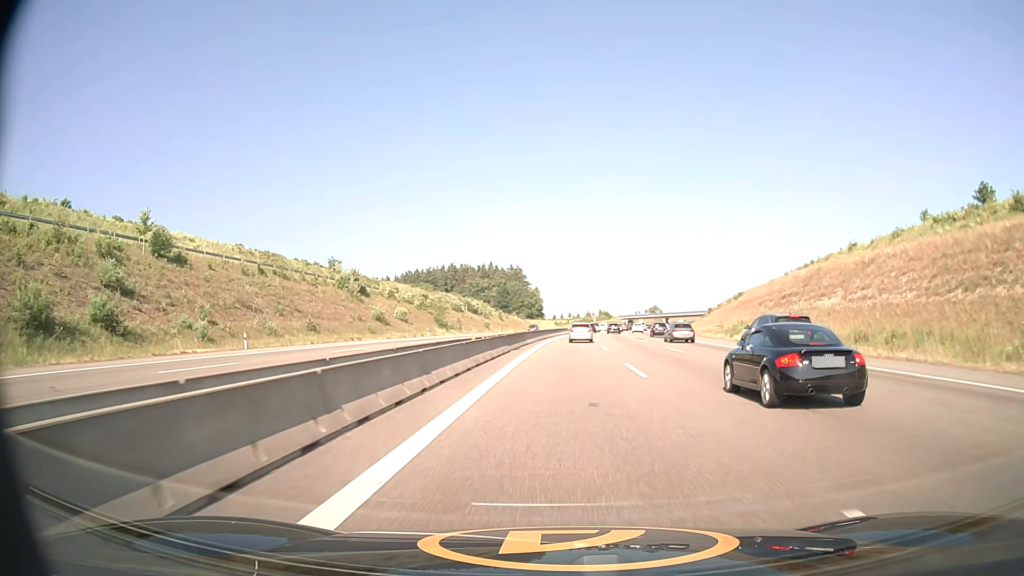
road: motorway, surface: asphalt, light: Day
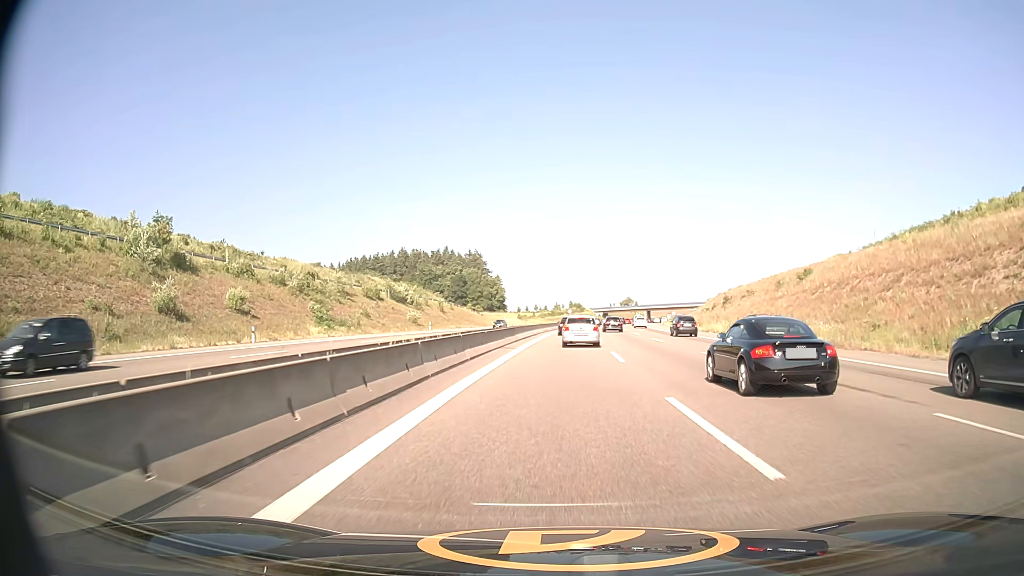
(+1.2, +46.2) m; +3°
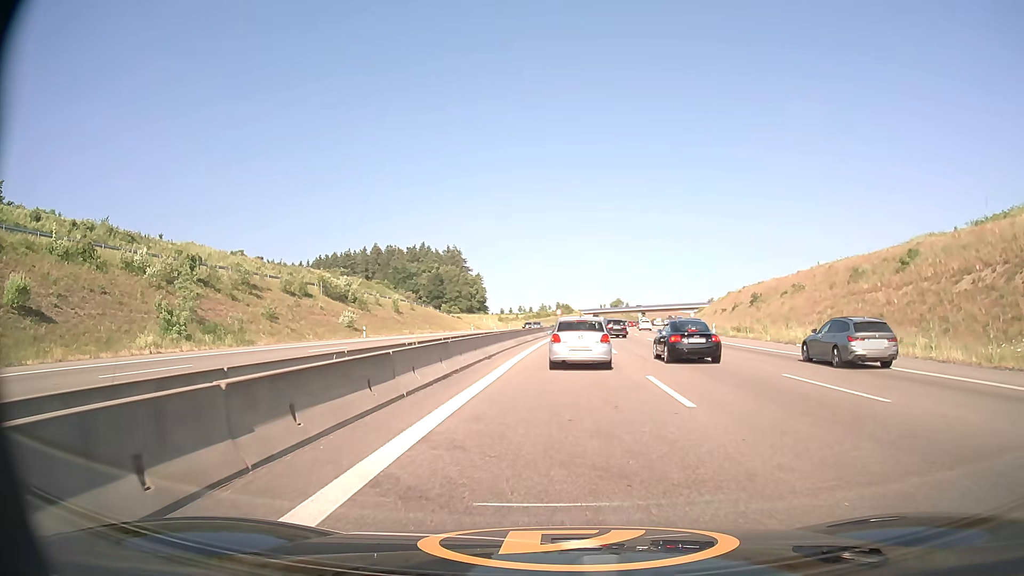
(+0.3, +26.5) m; +1°
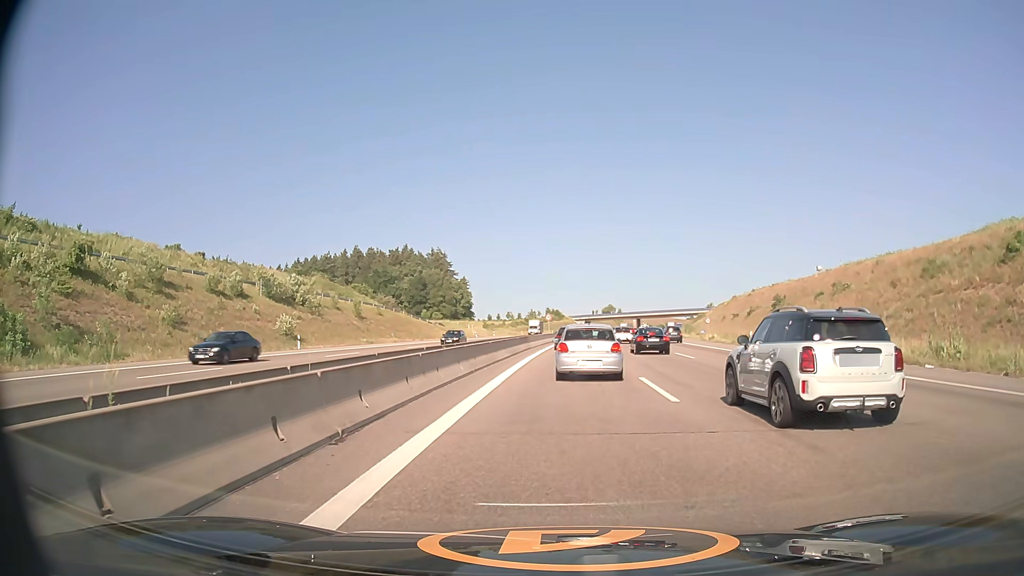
(+0.1, +15.5) m; +1°
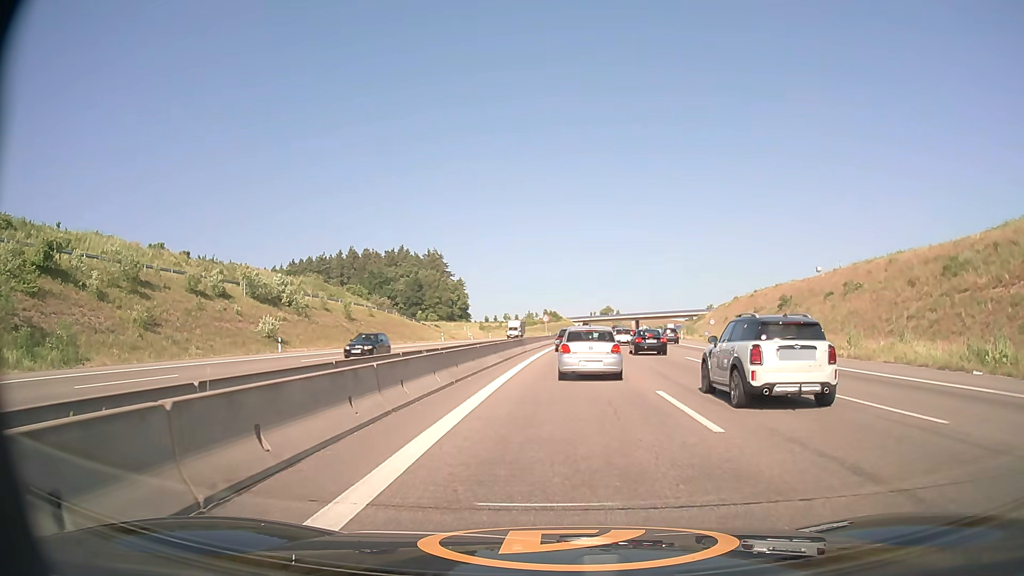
(0.0, +3.5) m; 0°
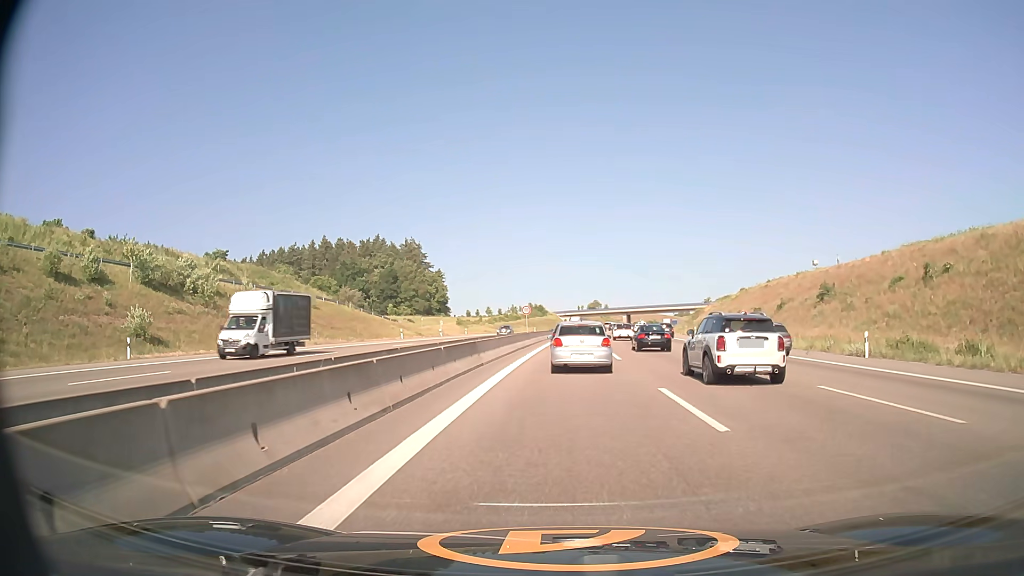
(+0.2, +18.4) m; +1°
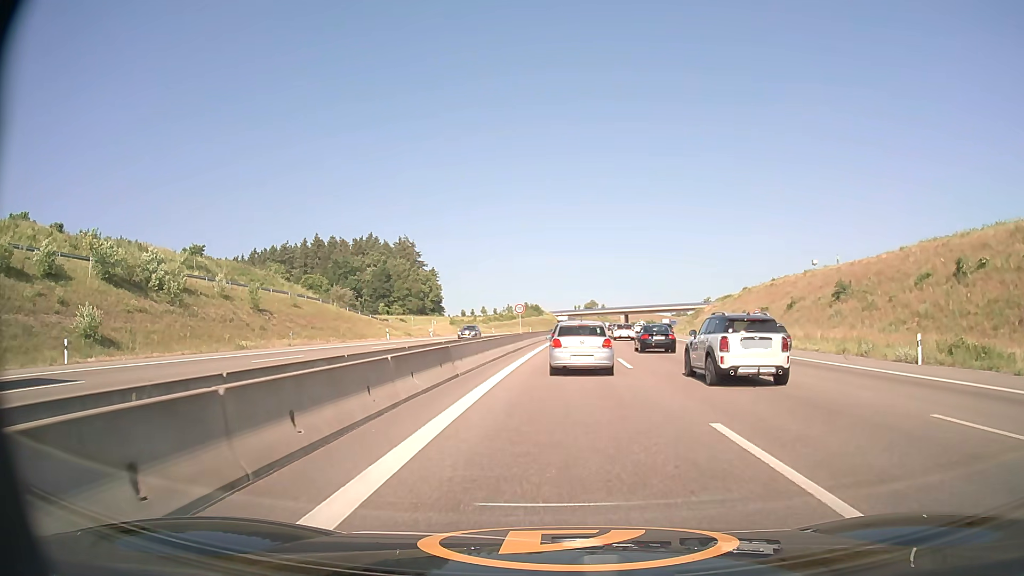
(0.0, +5.0) m; 0°
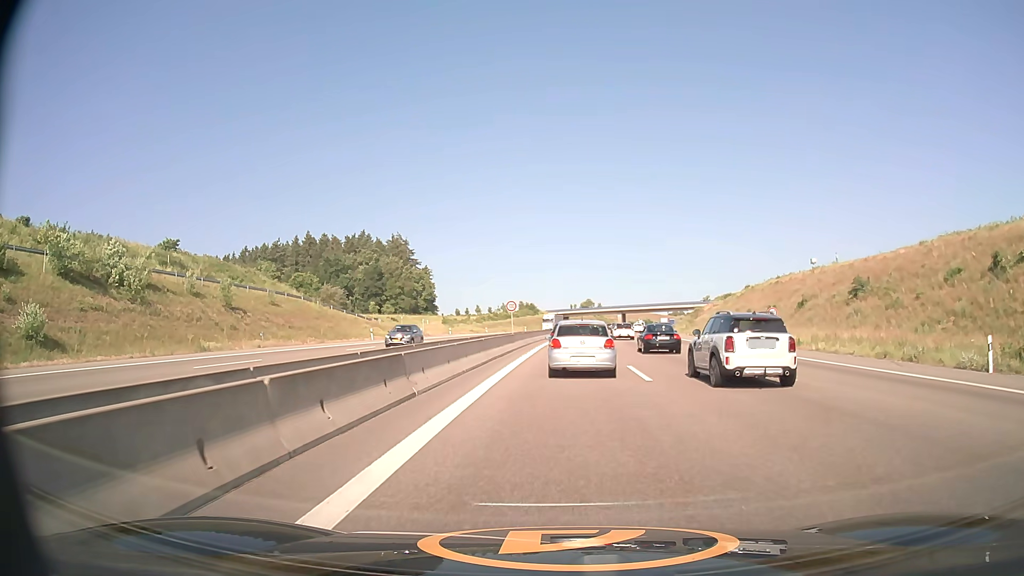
(0.0, +5.0) m; +1°
(0, +10) (0, +20) (0, +30) (+1, +40) (+1, +50) (+2, +60) (+2, +70) (+3, +80) (+4, +90) (+5, +100) m
